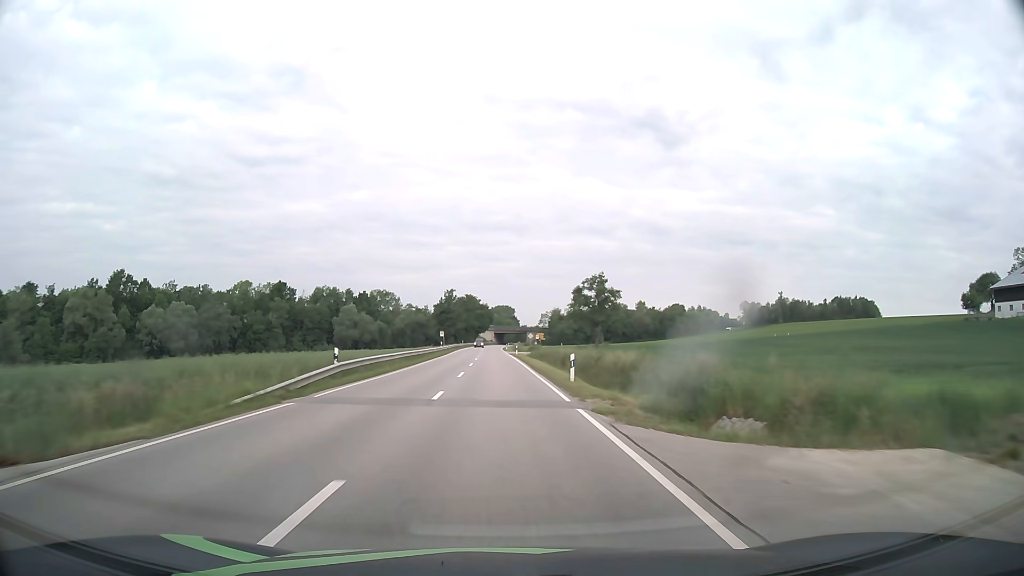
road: secondary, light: Day
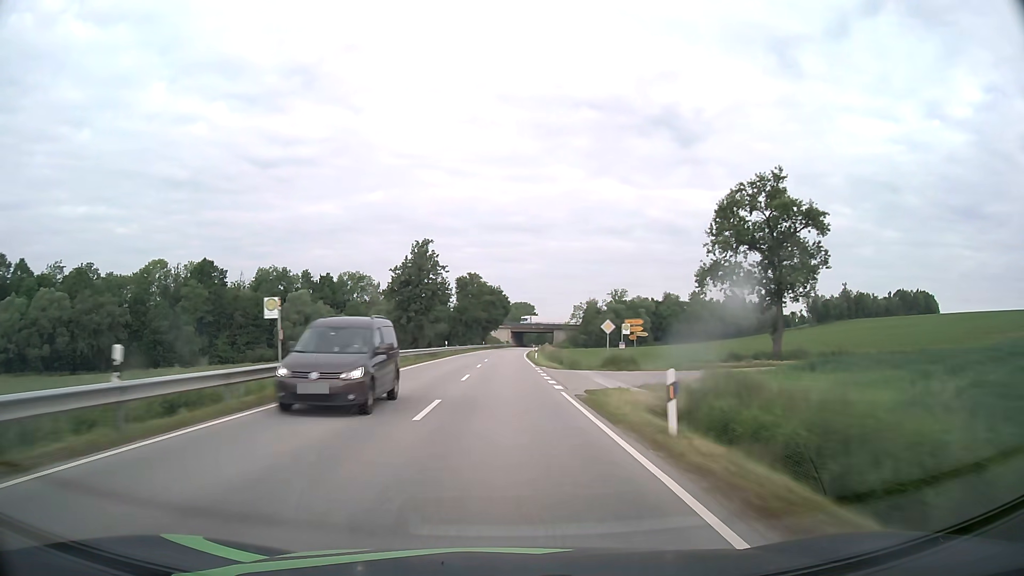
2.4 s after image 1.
(-1.1, +63.1) m; -1°
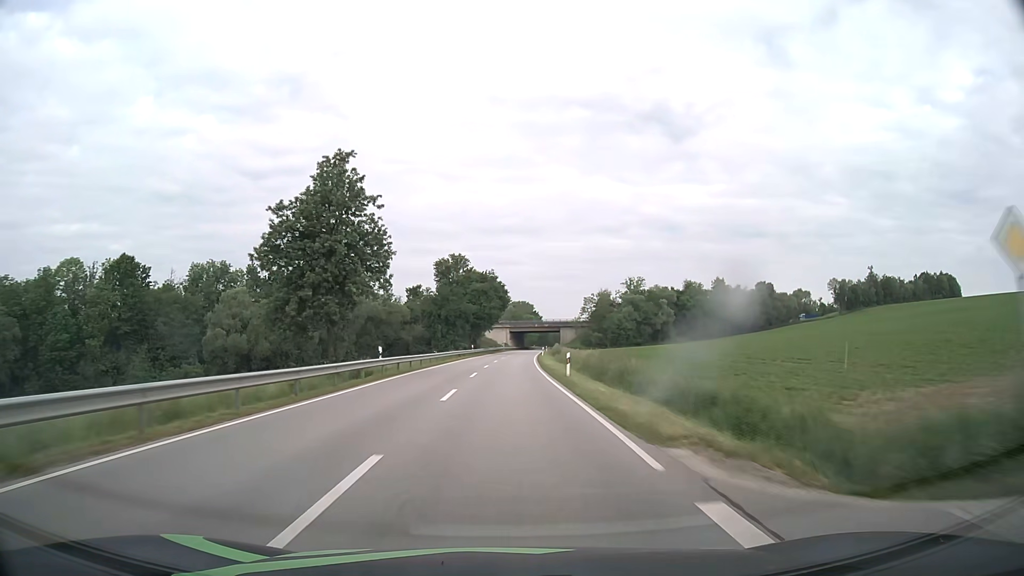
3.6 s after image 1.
(0.0, +31.6) m; 0°
(0, +10) (0, +20) (0, +30) (0, +40) (+1, +50) (+1, +60) (+1, +70) (+2, +80) (+2, +90) (+3, +100) m
